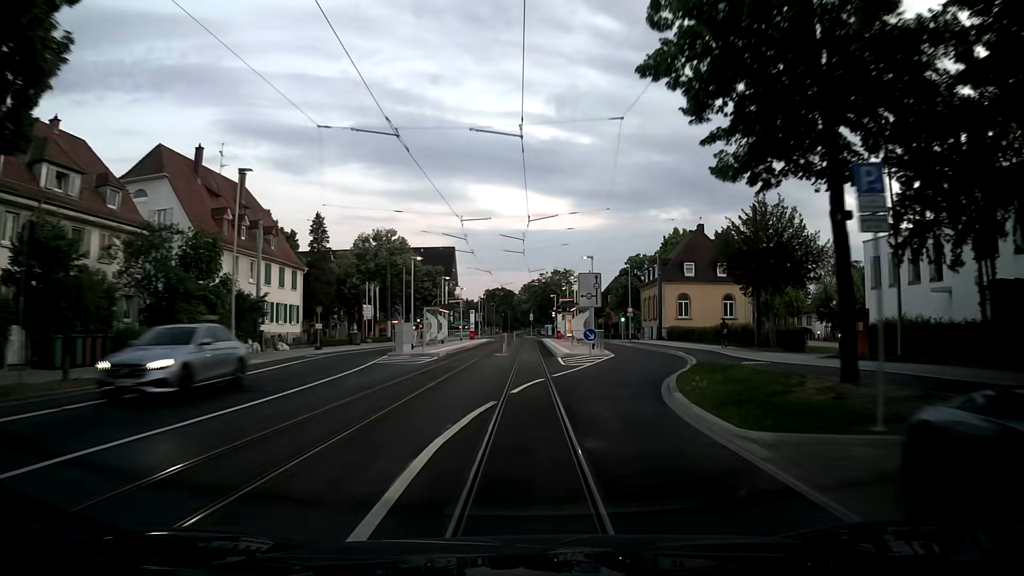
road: secondary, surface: asphalt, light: Sunrise
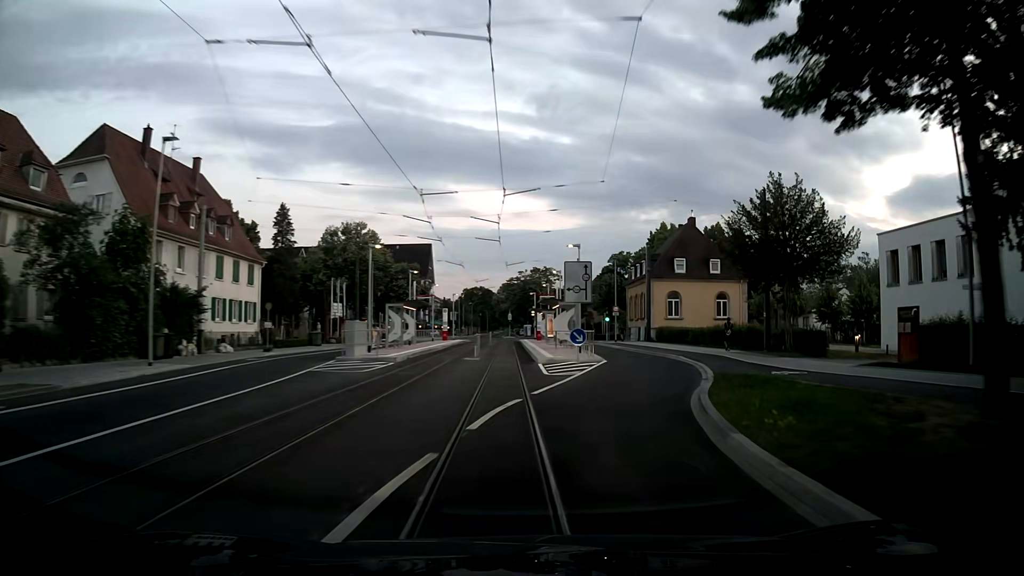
(+0.1, +5.1) m; +1°
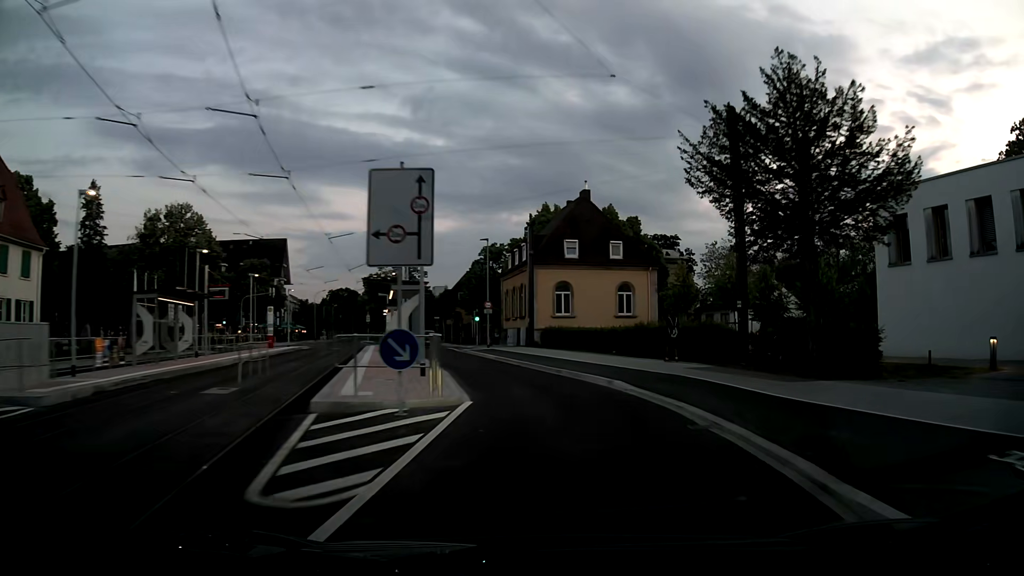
(+1.7, +14.3) m; +12°
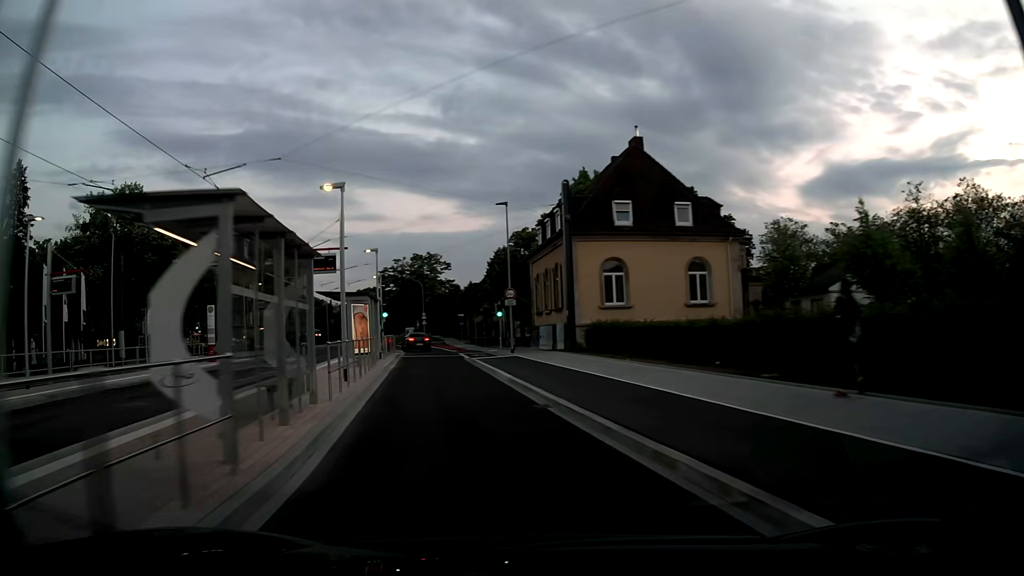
(0.0, +14.3) m; -3°
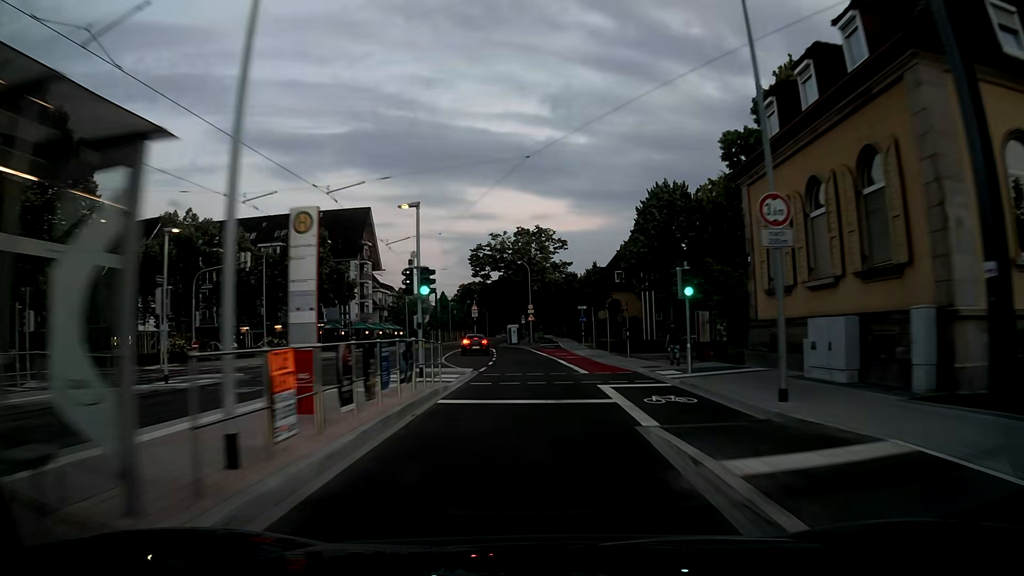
(-3.3, +25.2) m; -10°
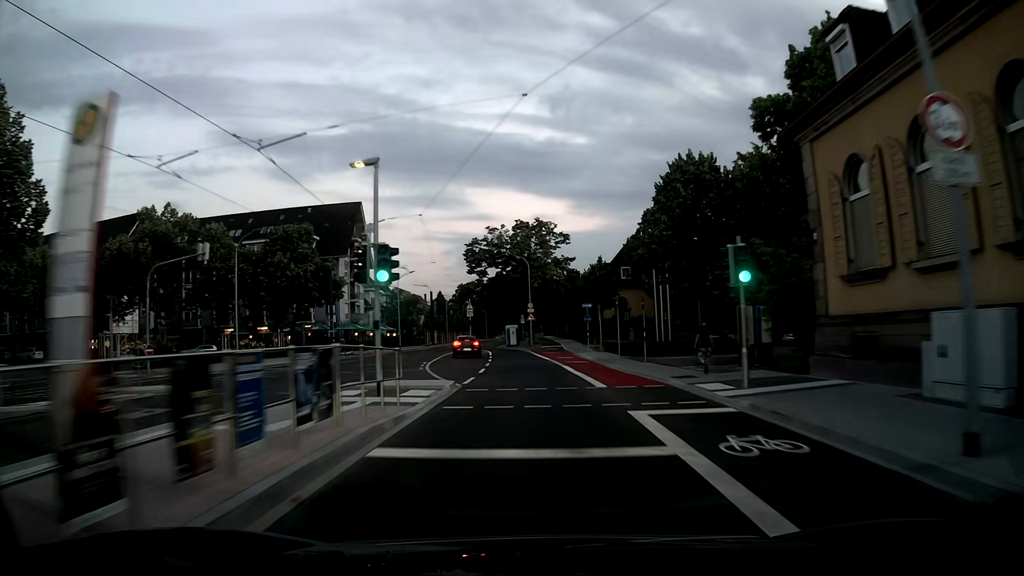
(0.0, +5.4) m; 0°
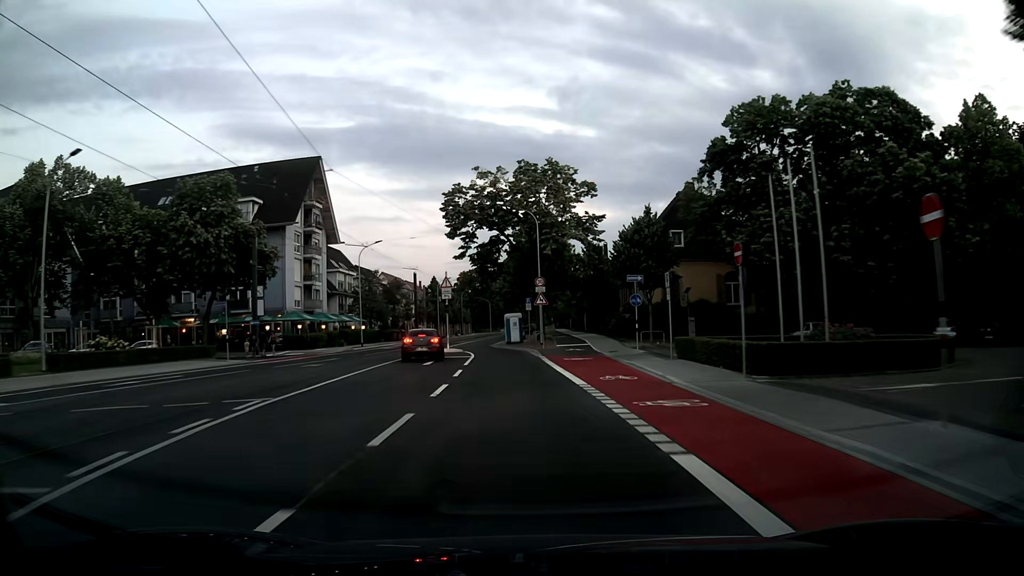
(-0.1, +22.9) m; -1°
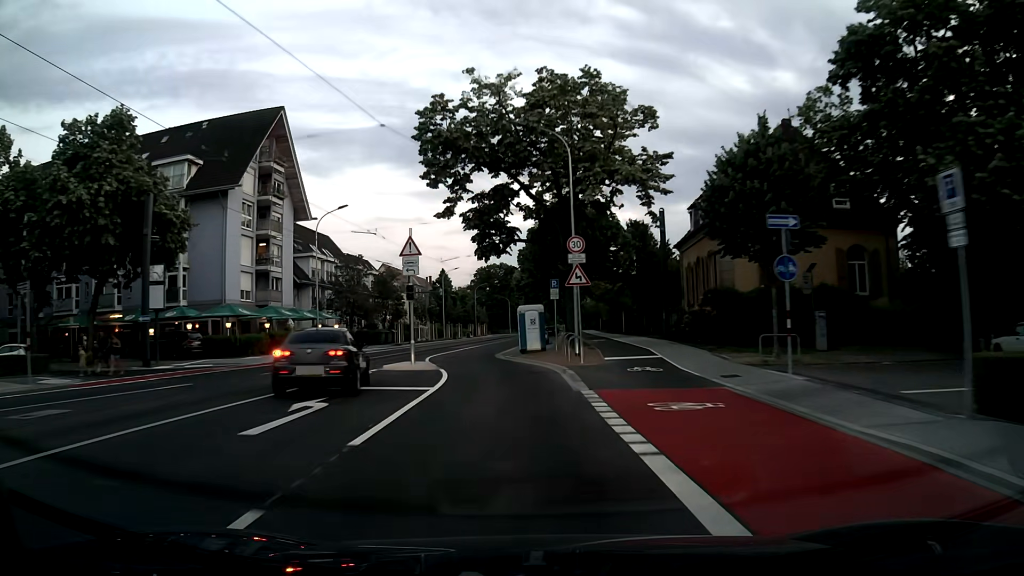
(-0.2, +18.3) m; -2°
(0, +10) (-1, +20) (-2, +30) (-3, +40) (-3, +50) (-2, +60) (-2, +70) (-2, +80) (-1, +90) (-1, +100) m
